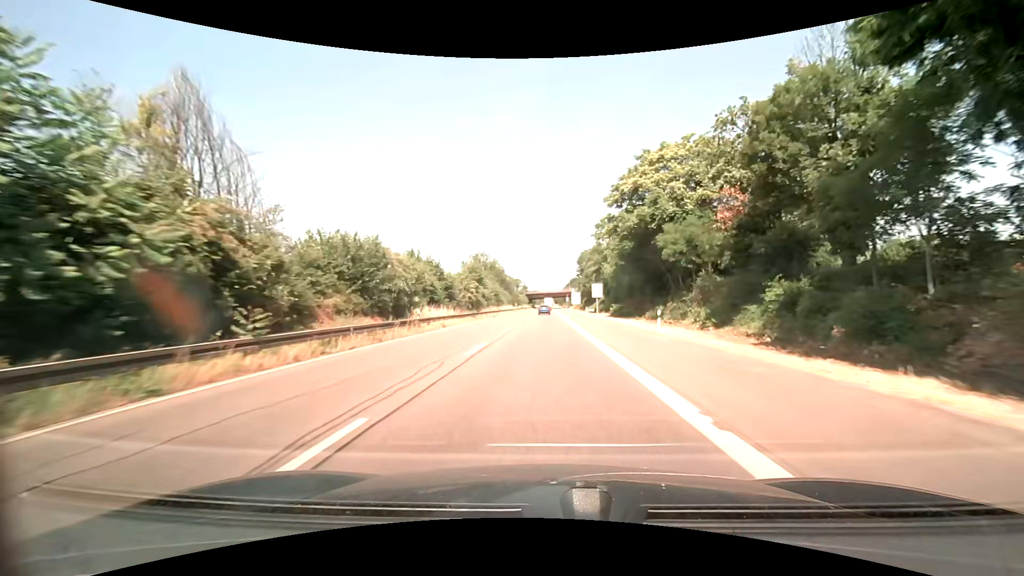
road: trunk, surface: asphalt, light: Day
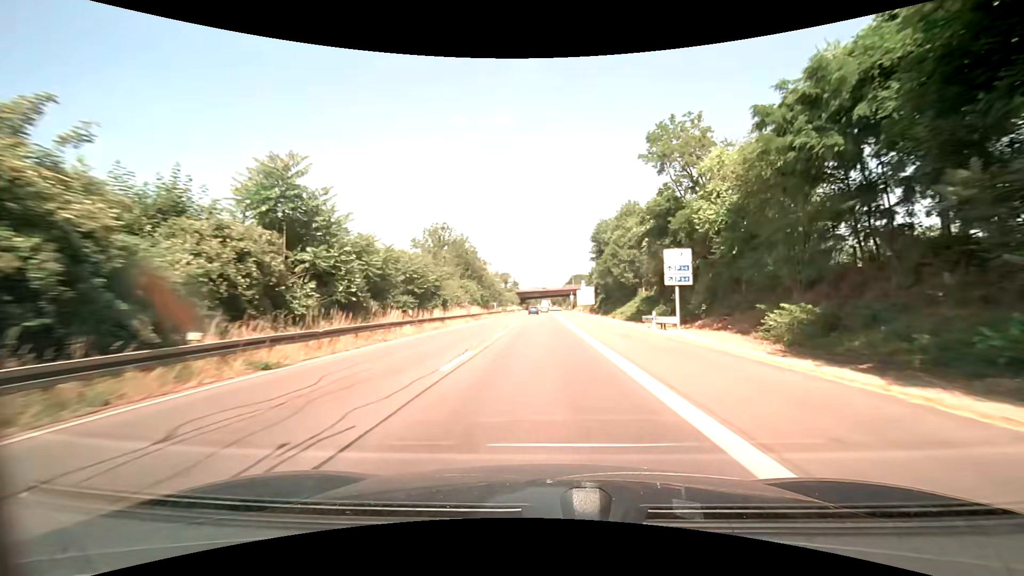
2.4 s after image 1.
(+0.3, +48.8) m; 0°
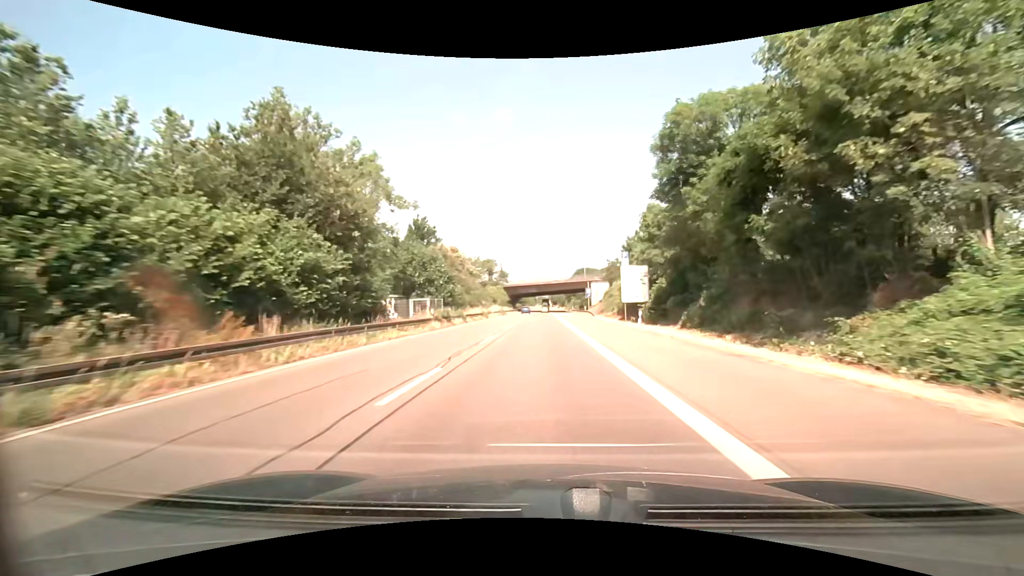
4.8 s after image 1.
(+0.1, +49.4) m; 0°
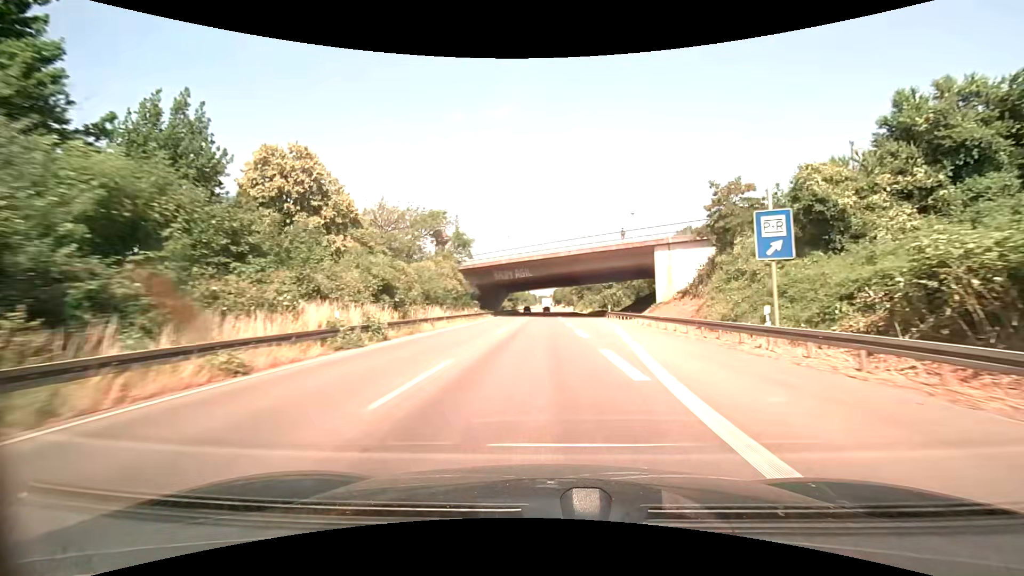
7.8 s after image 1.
(-0.2, +62.3) m; 0°
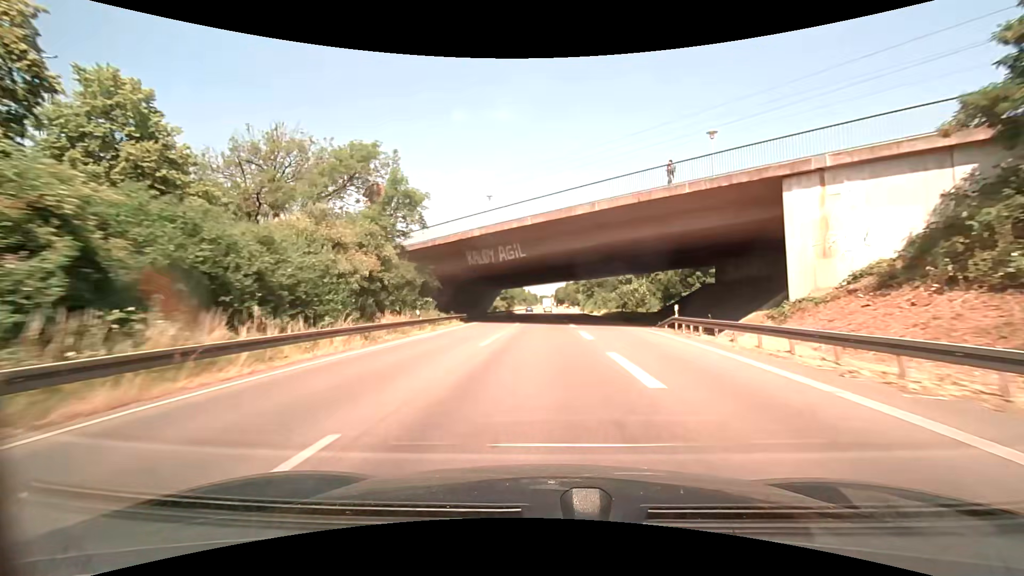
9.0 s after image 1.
(-0.1, +25.0) m; 0°
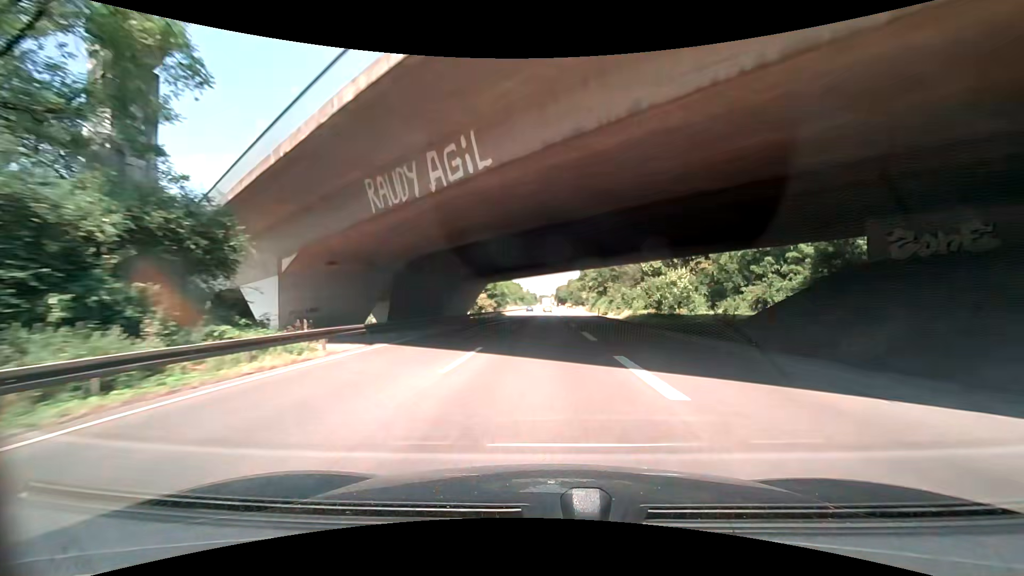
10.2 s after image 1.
(0.0, +25.0) m; 0°
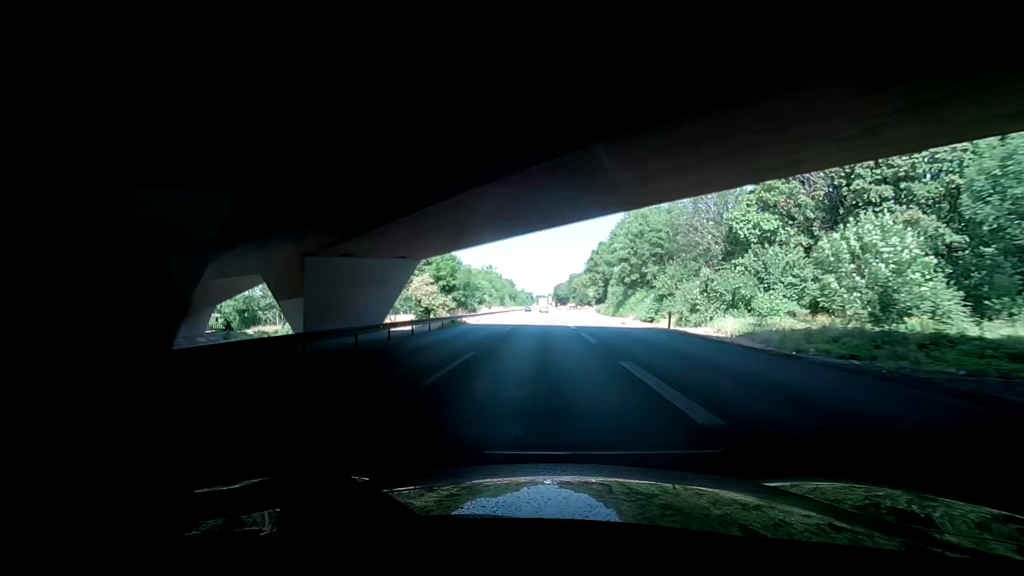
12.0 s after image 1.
(-0.7, +37.5) m; -1°
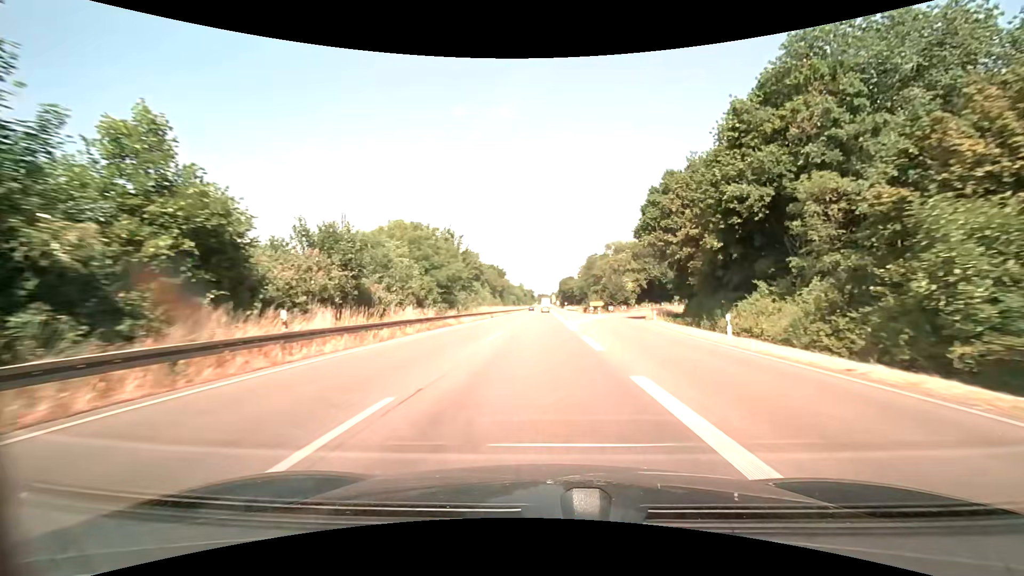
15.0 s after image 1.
(+0.9, +62.4) m; +1°
(0, +10) (0, +20) (0, +30) (0, +40) (0, +50) (0, +60) (0, +70) (0, +80) (0, +90) (0, +100) m
